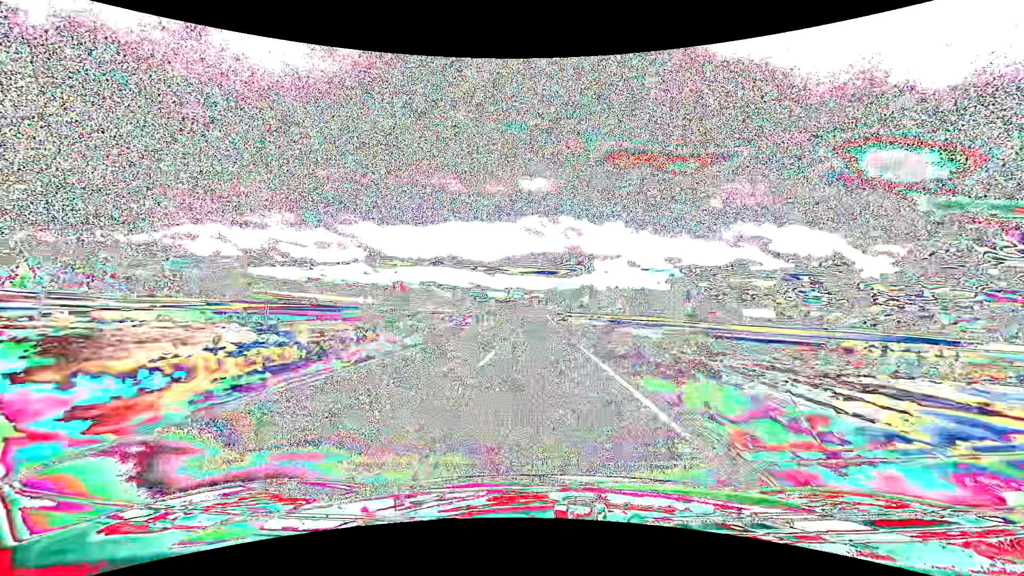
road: tertiary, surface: asphalt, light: Day
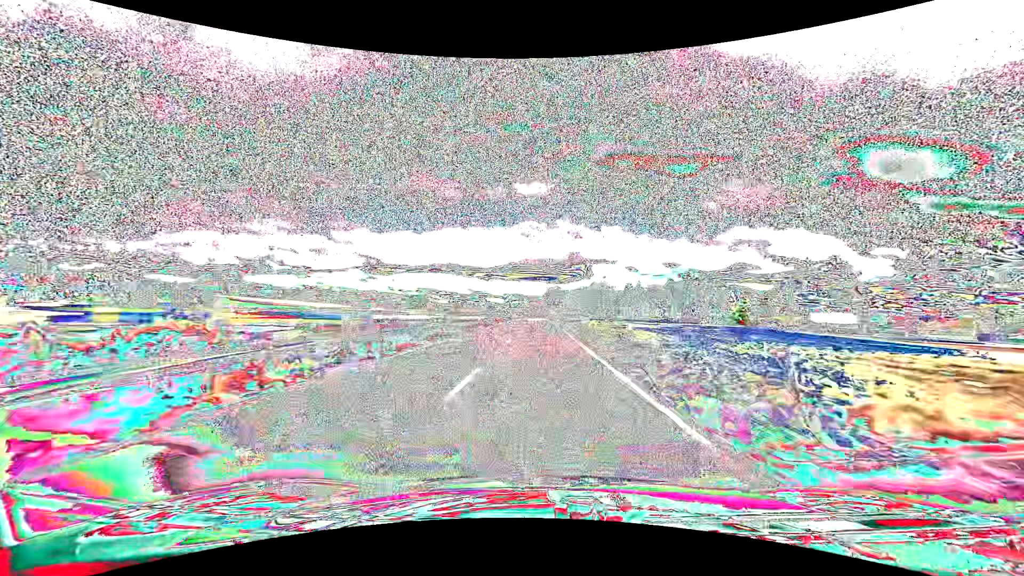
(+0.3, +67.1) m; 0°
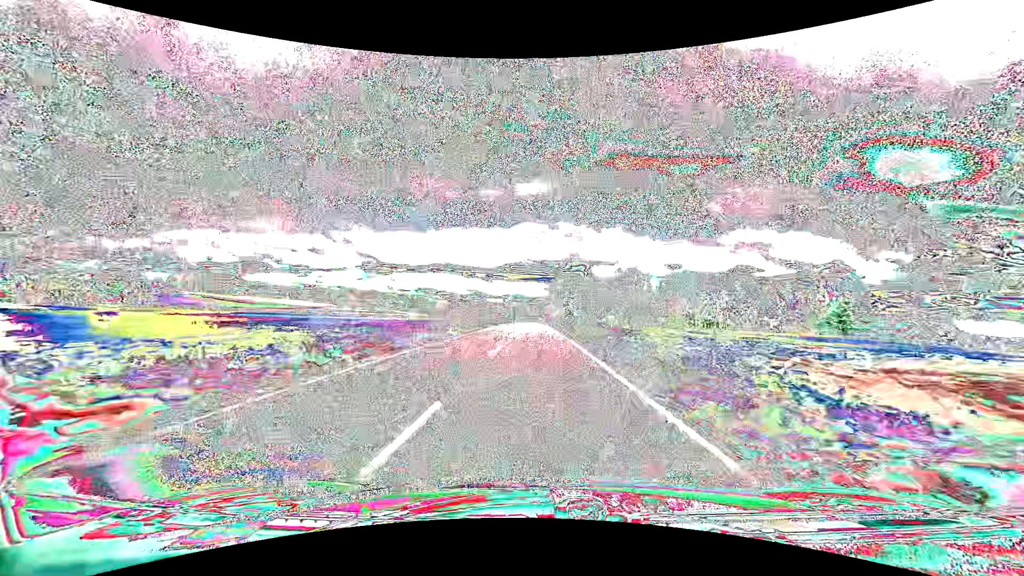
(+0.1, +66.5) m; 0°
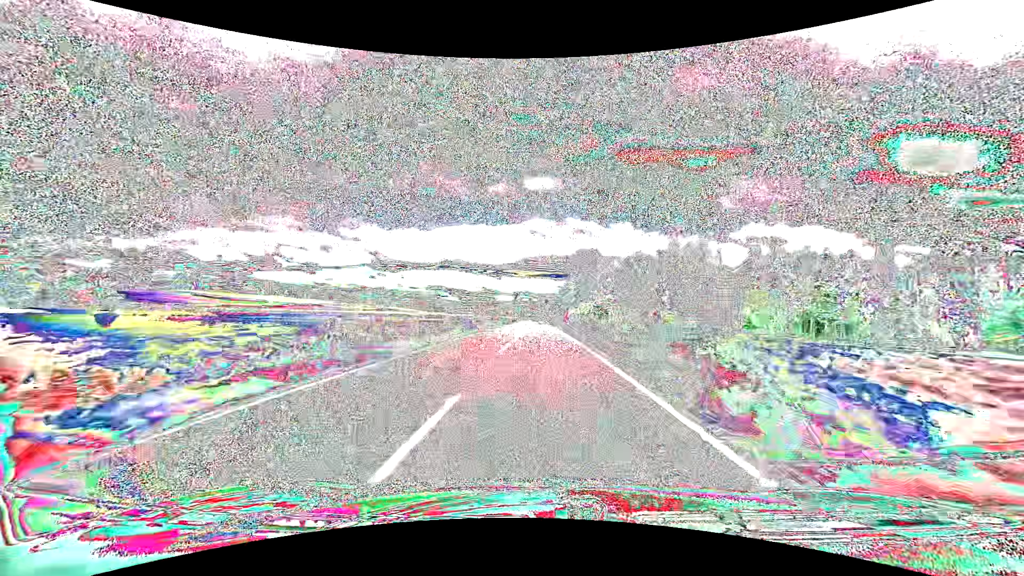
(-0.5, +49.4) m; -1°
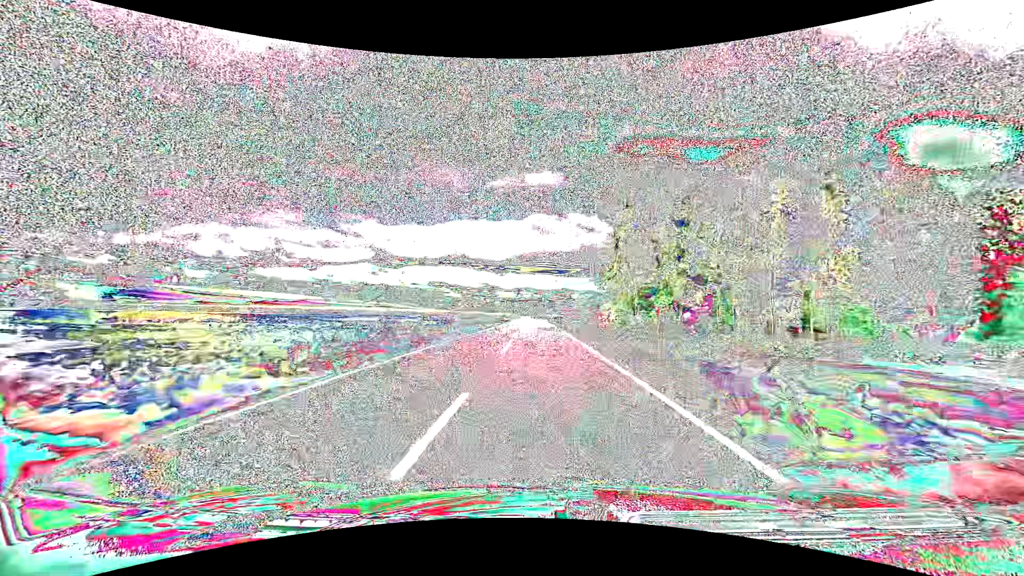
(-0.1, +49.3) m; 0°
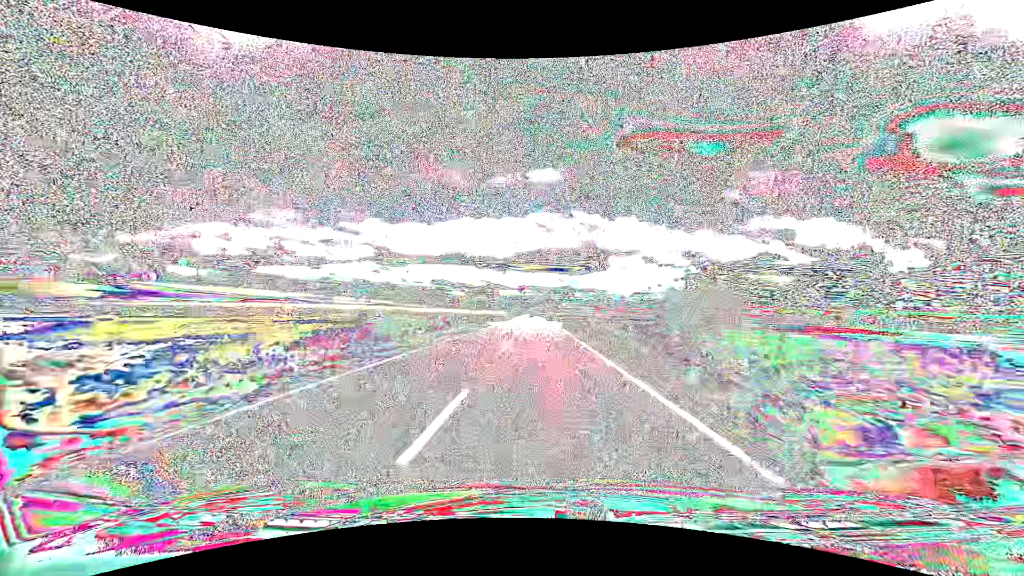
(-0.2, +49.3) m; 0°
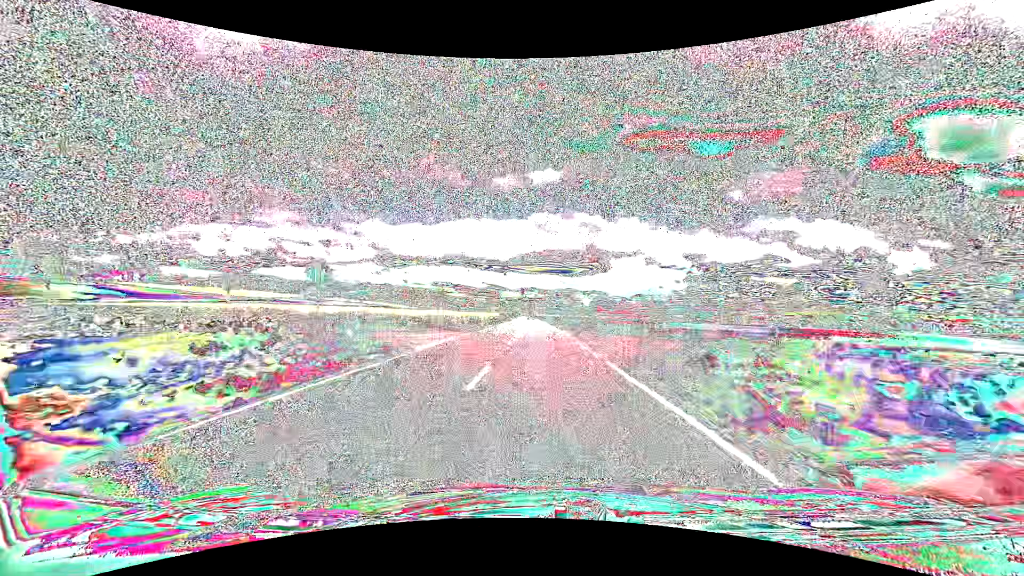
(-0.1, +32.9) m; 0°
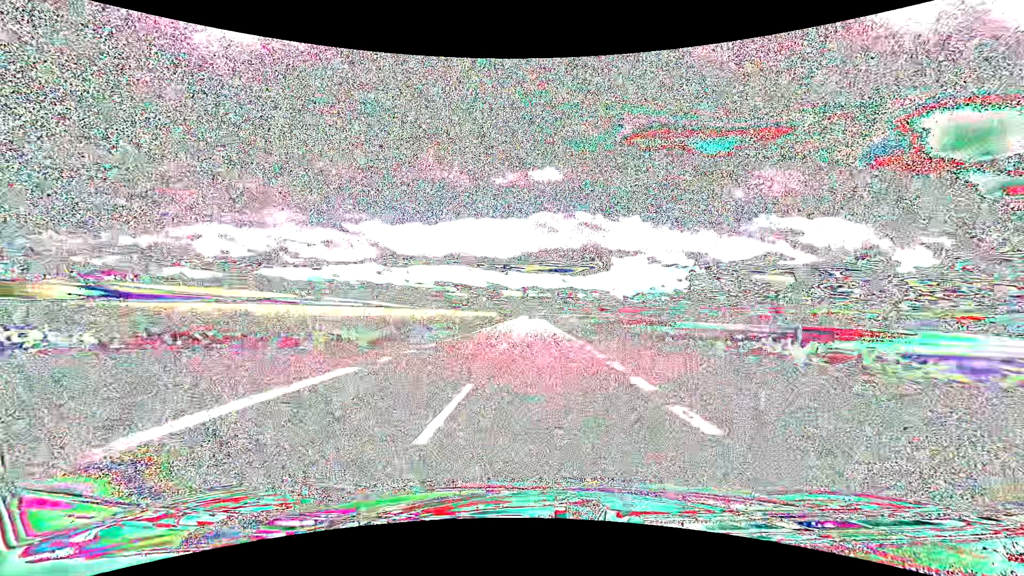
(0.0, +16.4) m; 0°
(0, +10) (0, +20) (0, +30) (0, +40) (0, +50) (0, +60) (-1, +70) (-1, +80) (-1, +90) (-1, +100) m
